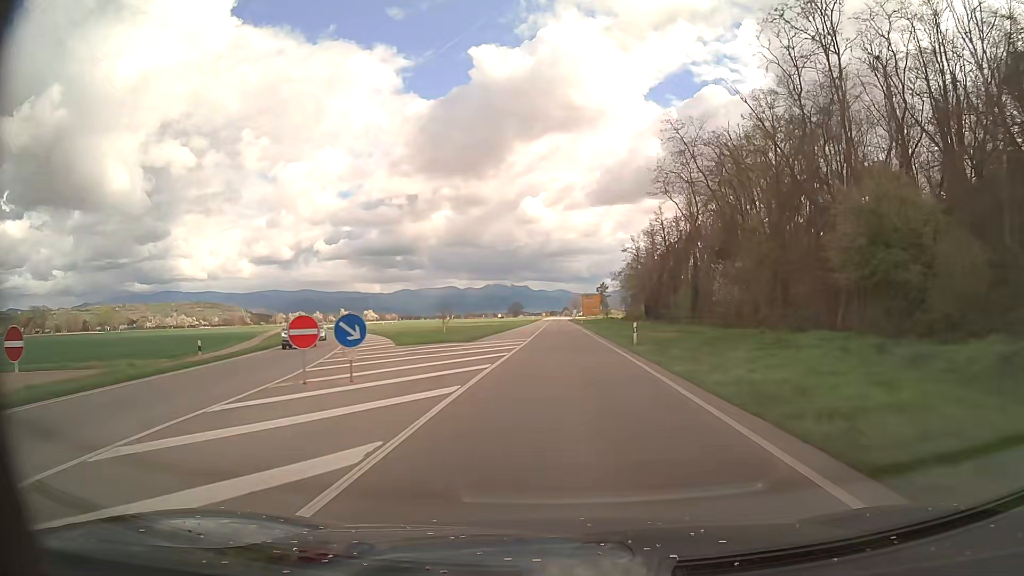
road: primary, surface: asphalt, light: Day
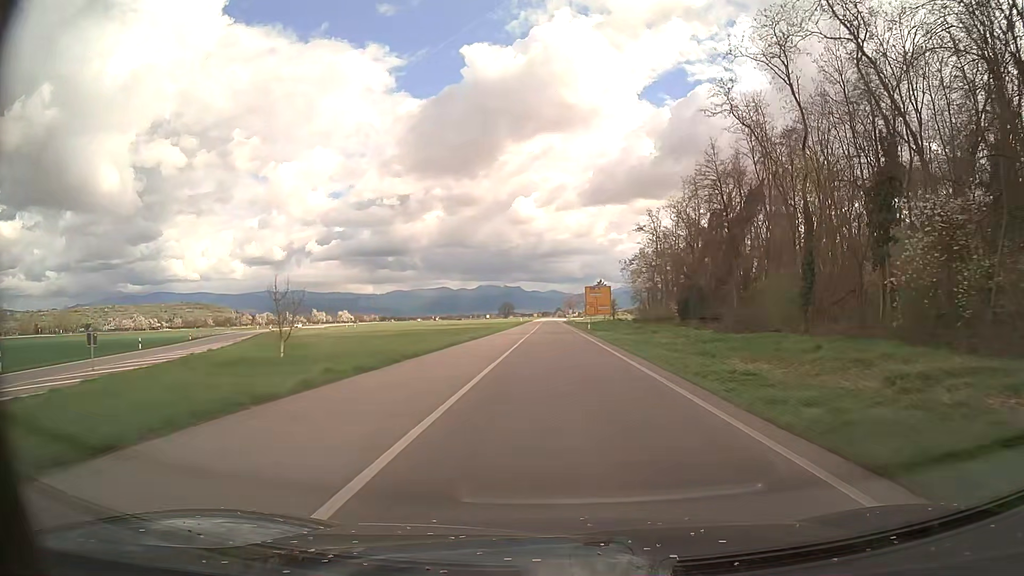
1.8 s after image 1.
(+0.1, +35.0) m; +1°
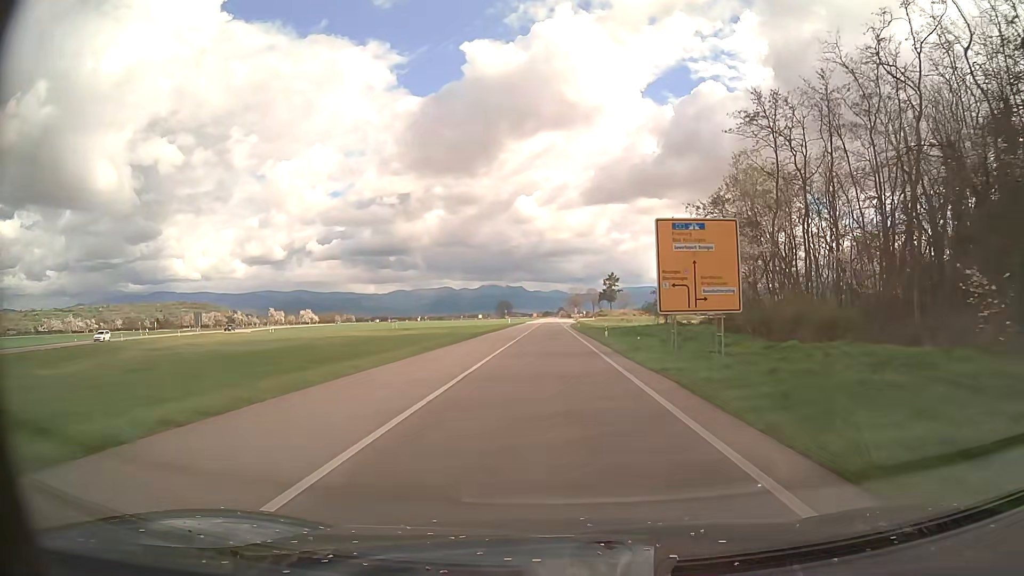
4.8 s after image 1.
(0.0, +58.2) m; 0°
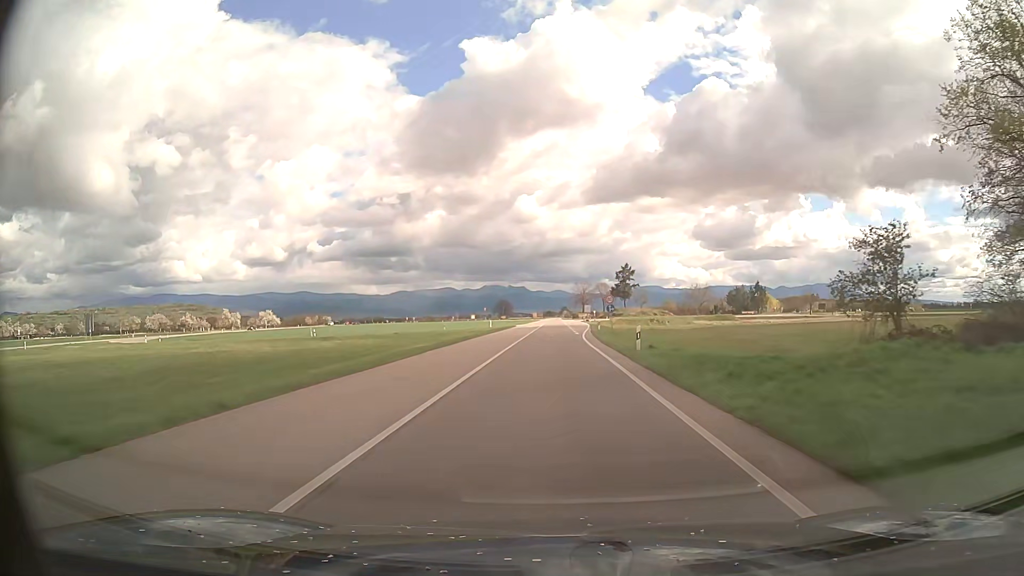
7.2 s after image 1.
(-0.2, +46.8) m; 0°
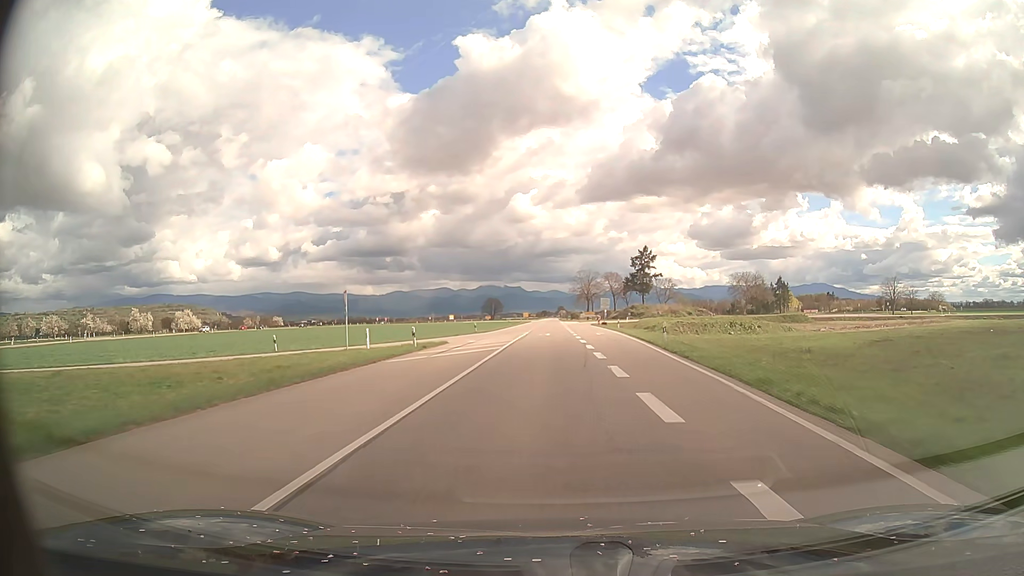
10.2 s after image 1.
(+0.3, +59.6) m; 0°
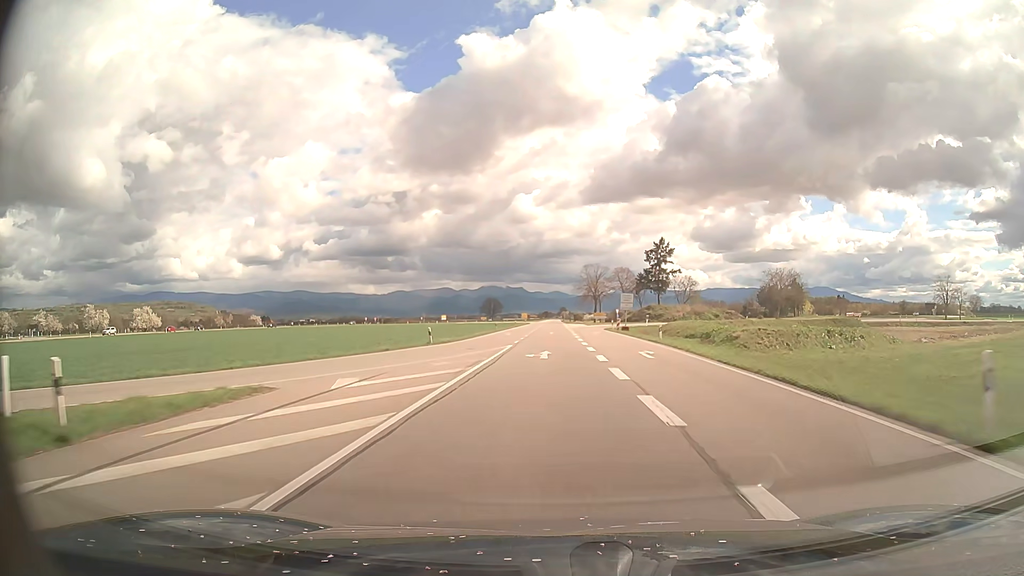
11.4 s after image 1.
(-0.1, +24.1) m; 0°
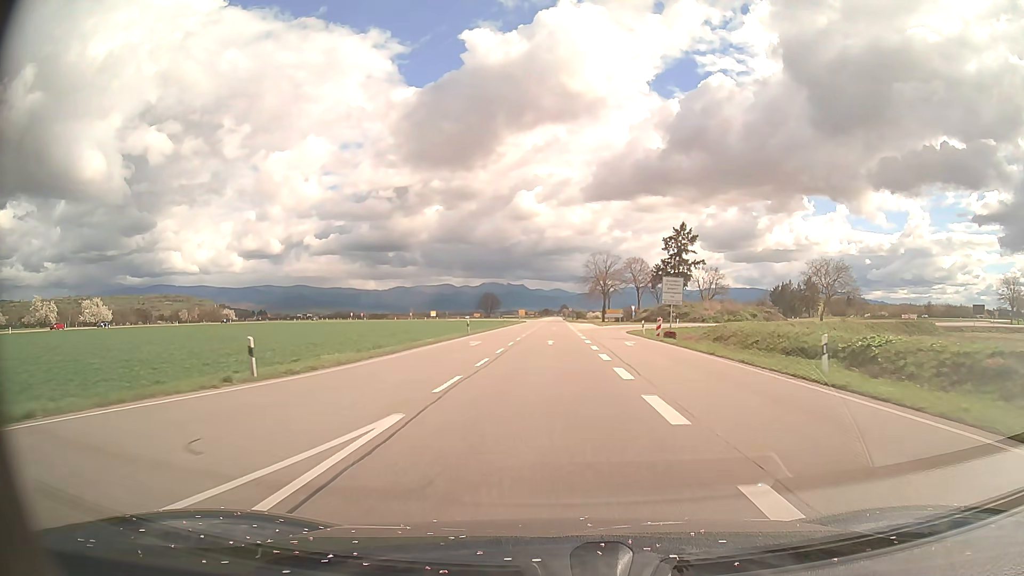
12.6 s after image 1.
(0.0, +24.2) m; 0°
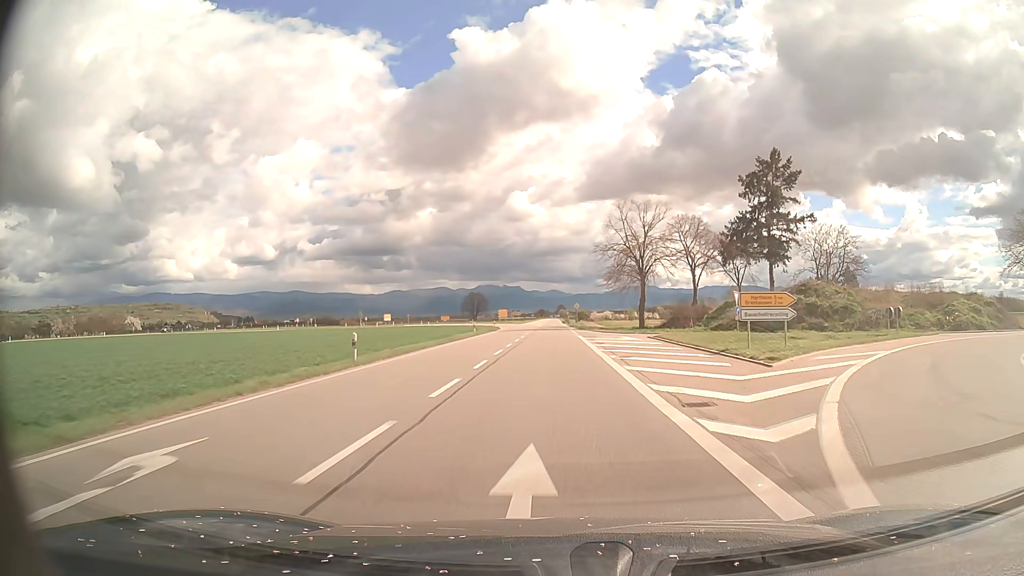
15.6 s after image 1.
(+0.4, +60.6) m; 0°
(0, +10) (0, +20) (0, +30) (0, +40) (0, +50) (0, +60) (0, +70) (0, +80) (0, +90) (0, +100) m
